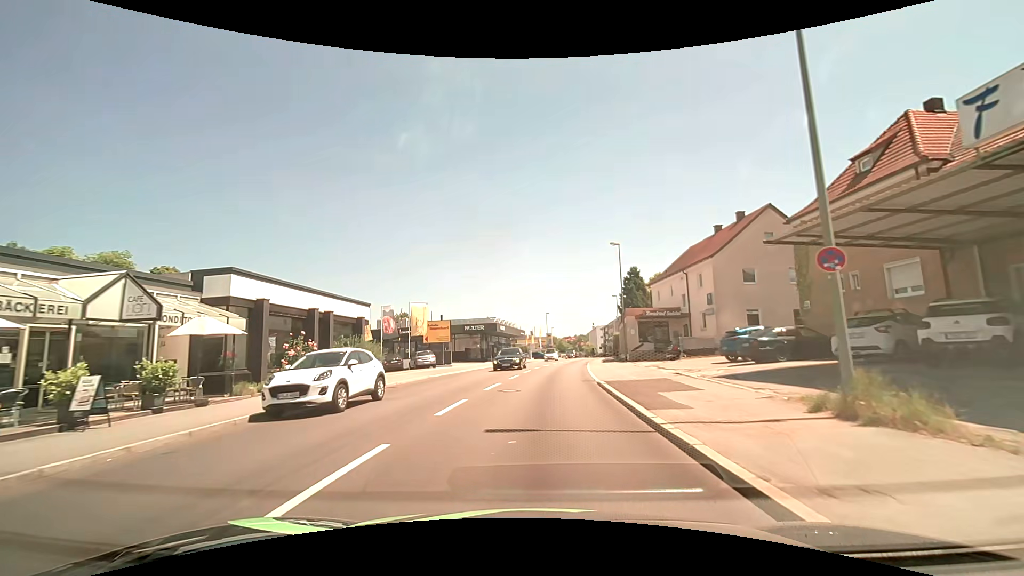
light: Day
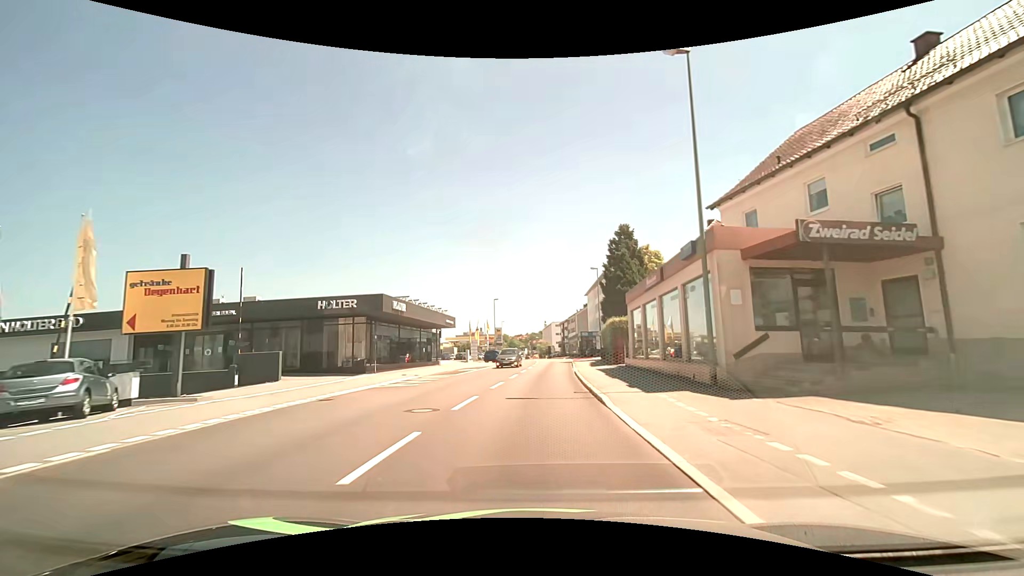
(+1.5, +28.9) m; +6°
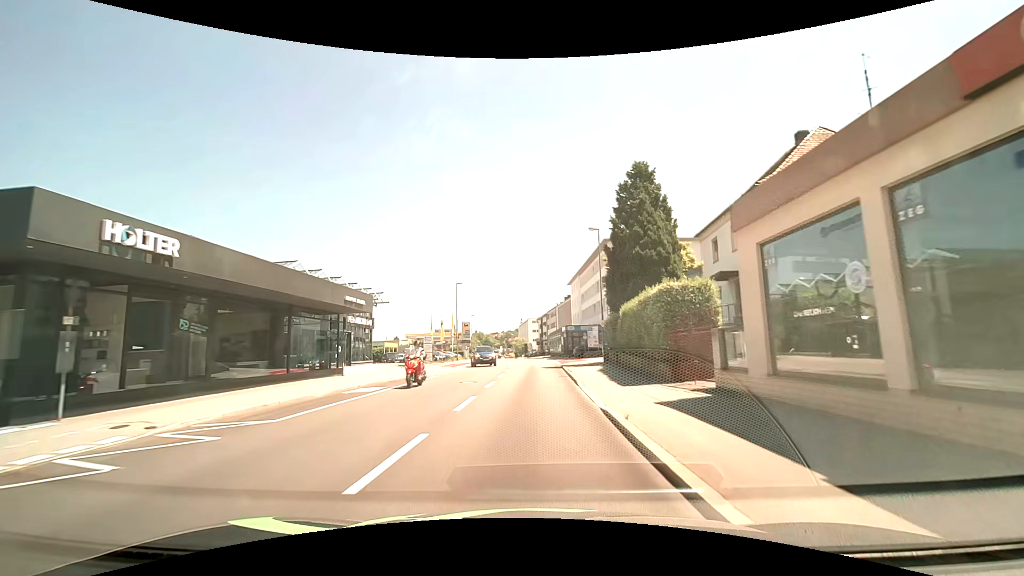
(+0.4, +18.4) m; +3°
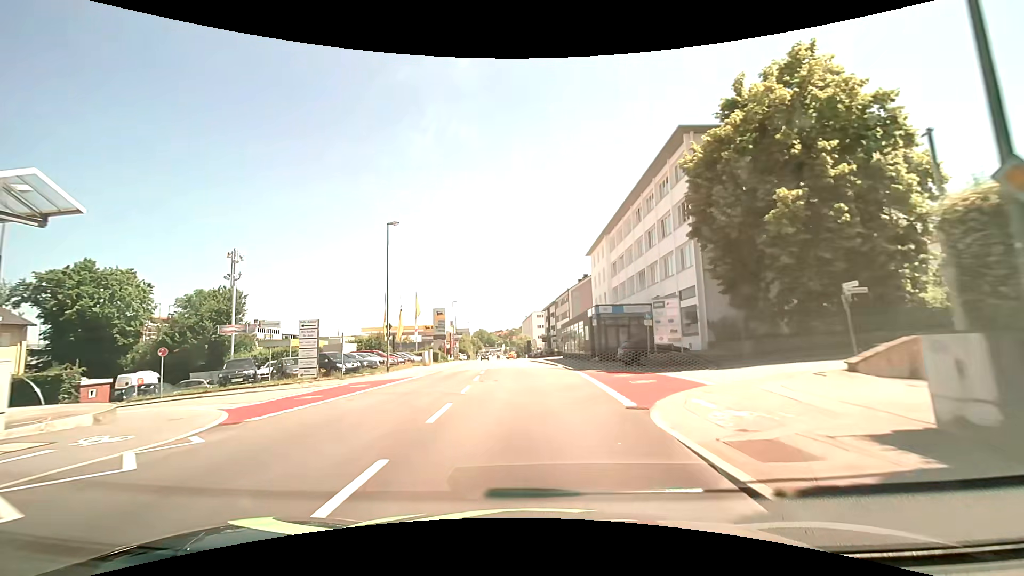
(+0.2, +31.9) m; -1°
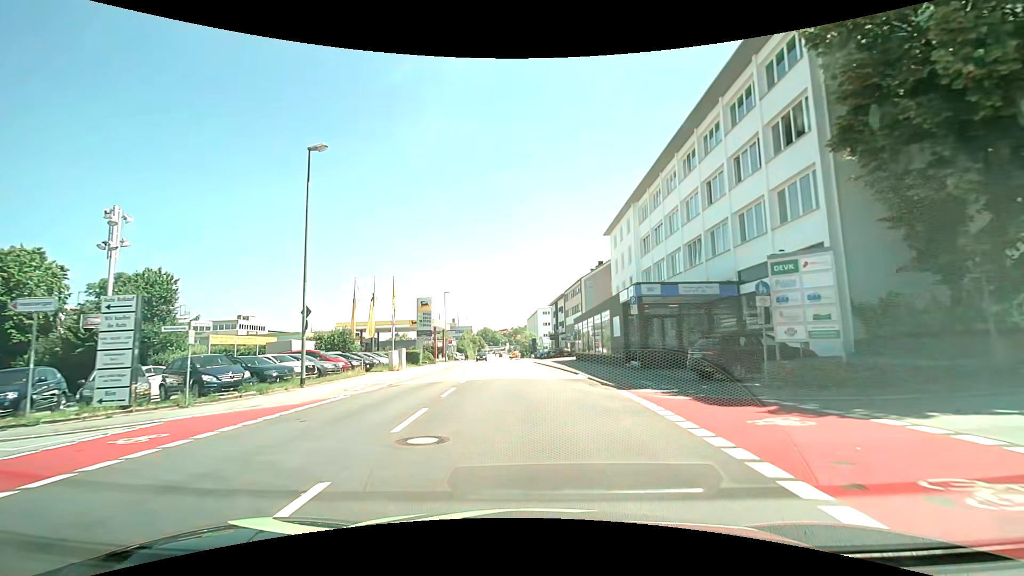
(0.0, +13.0) m; 0°
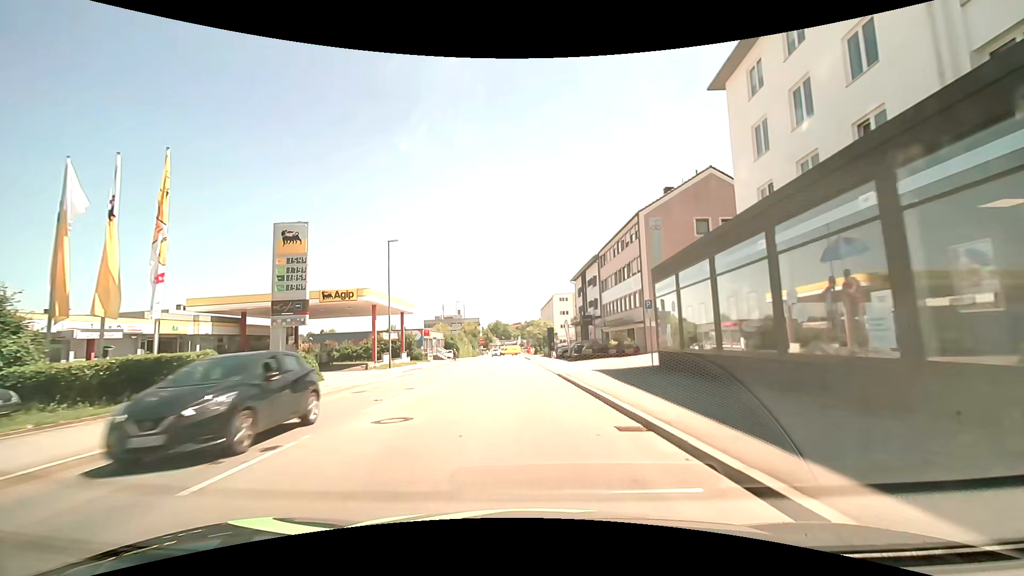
(-0.4, +33.4) m; -2°
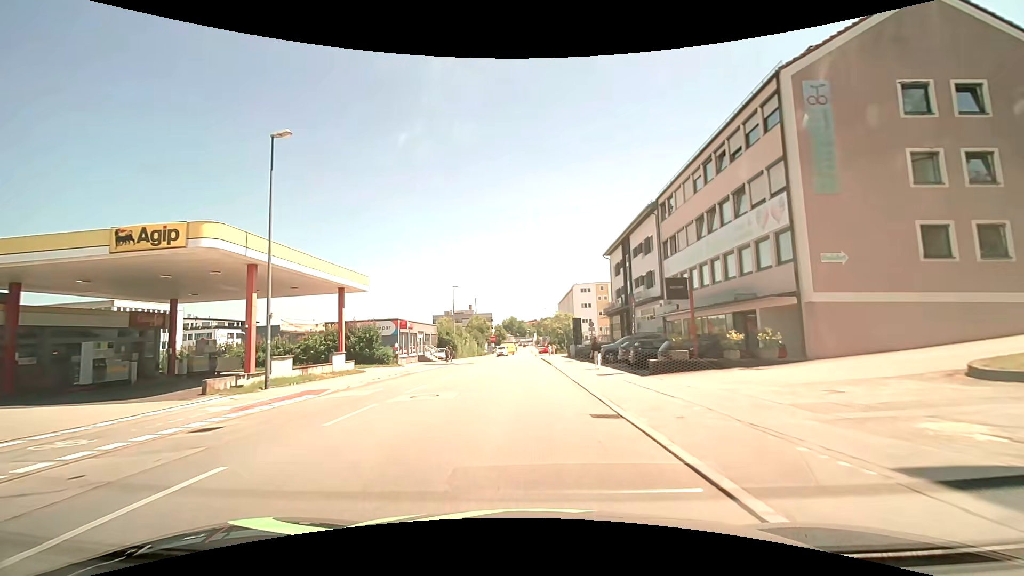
(-0.2, +20.3) m; -1°
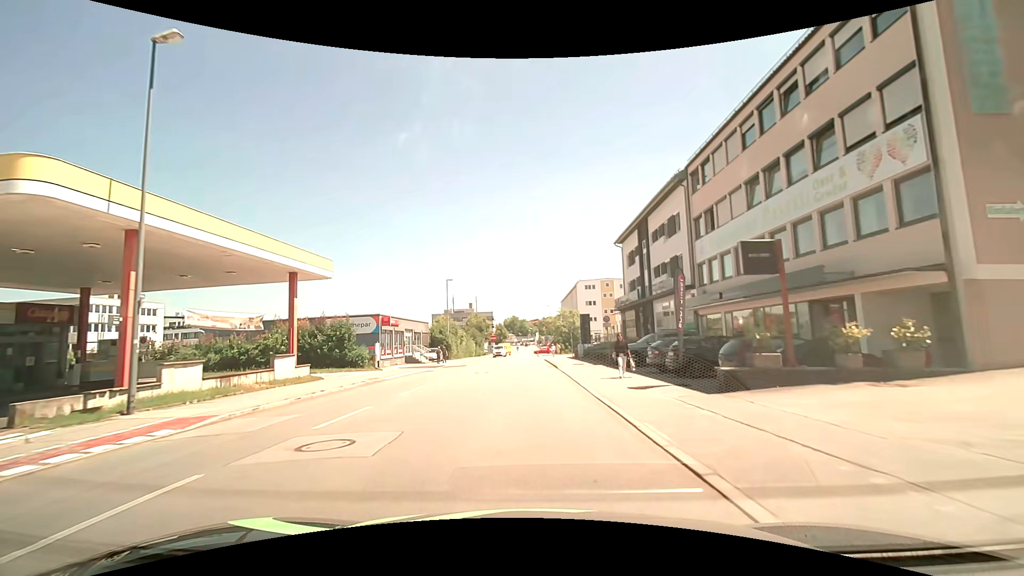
(0.0, +6.6) m; 0°
(0, +10) (0, +20) (0, +30) (-1, +40) (-1, +50) (-1, +60) (-1, +70) (-1, +80) (-1, +90) (-1, +100) m
